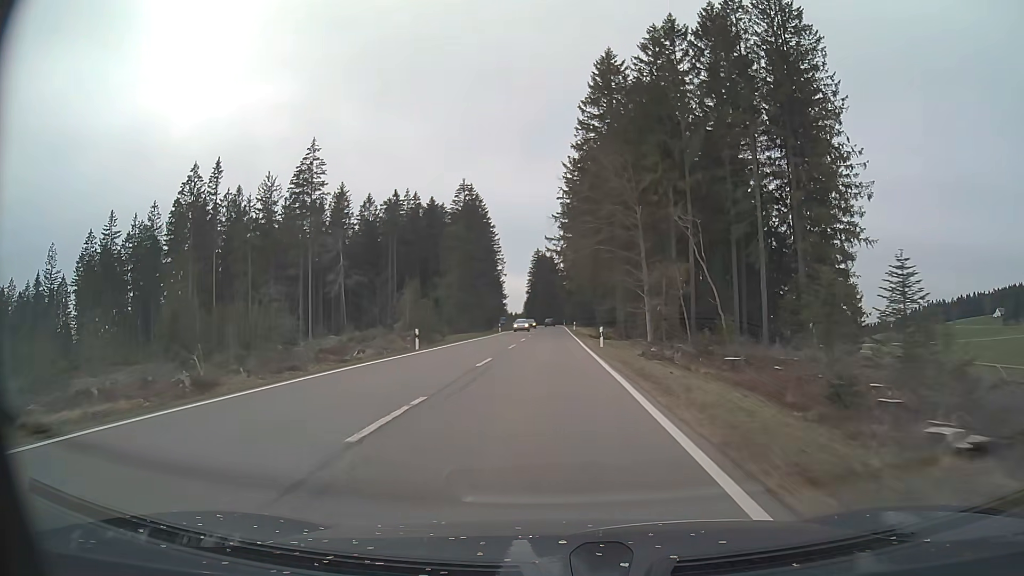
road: primary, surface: asphalt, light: Day
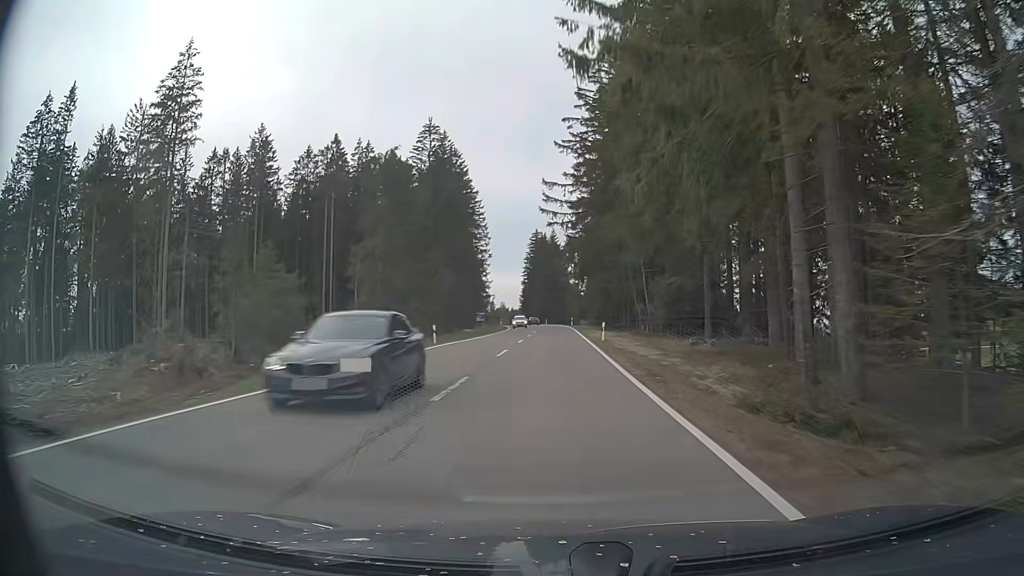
(-0.1, +44.4) m; 0°
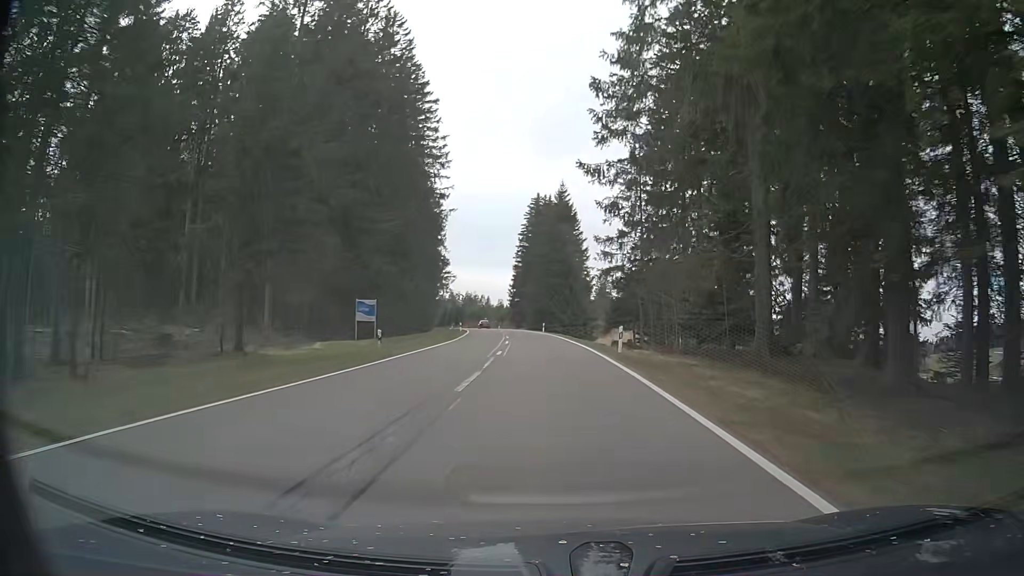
(-0.1, +58.9) m; 0°
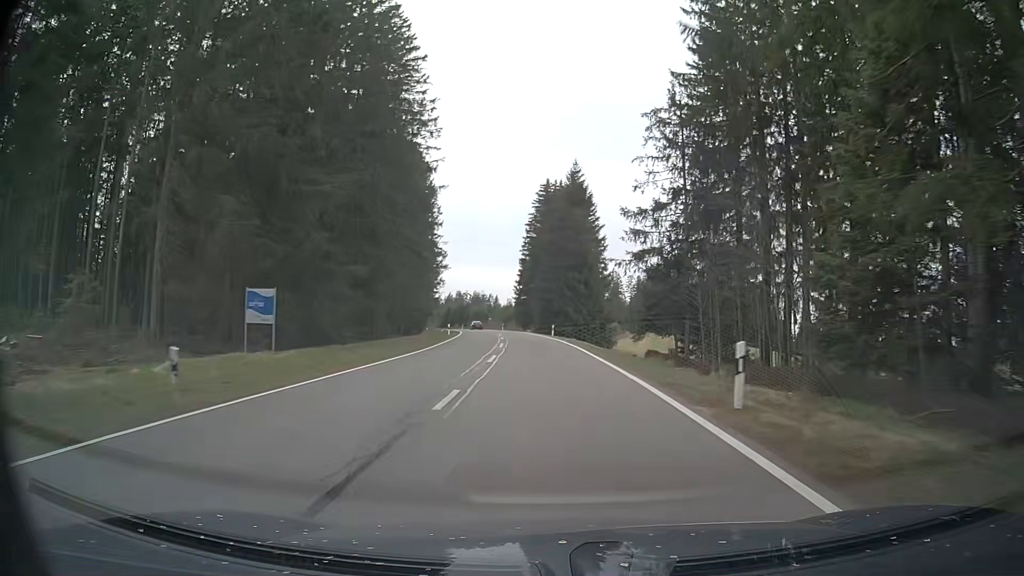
(-0.1, +14.6) m; -1°
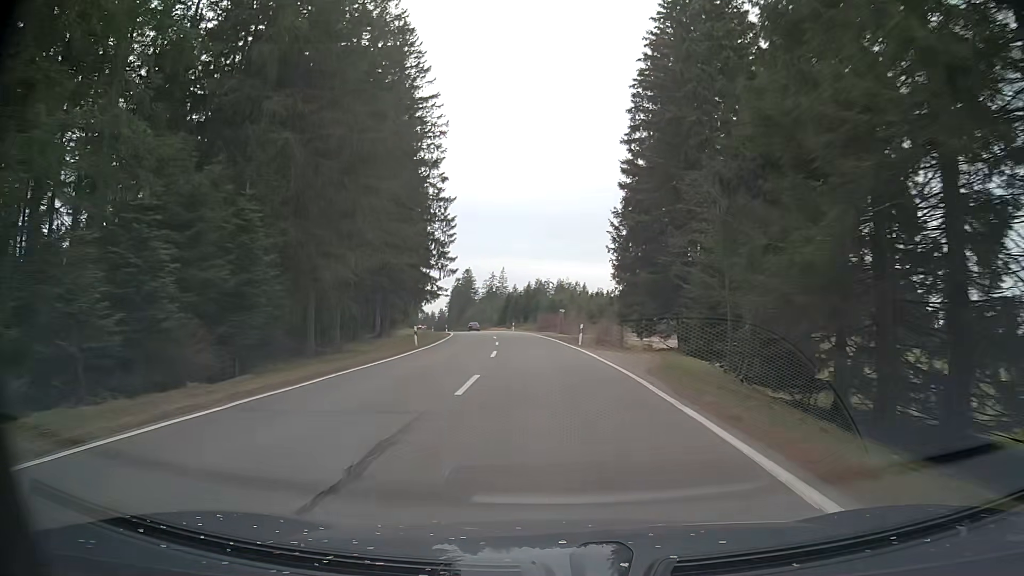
(-4.3, +72.2) m; -8°
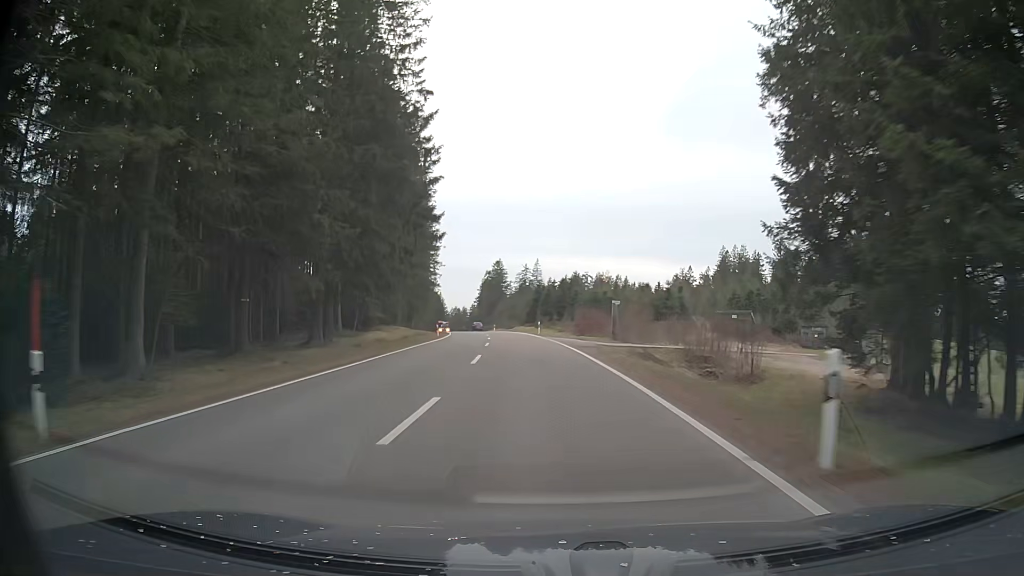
(-0.7, +28.7) m; -3°
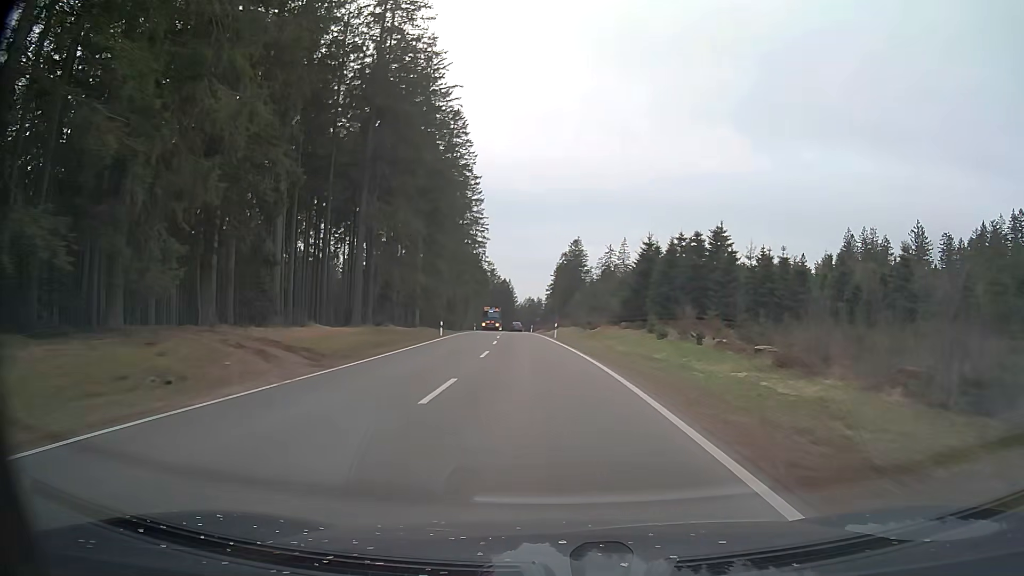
(-3.8, +56.8) m; -7°
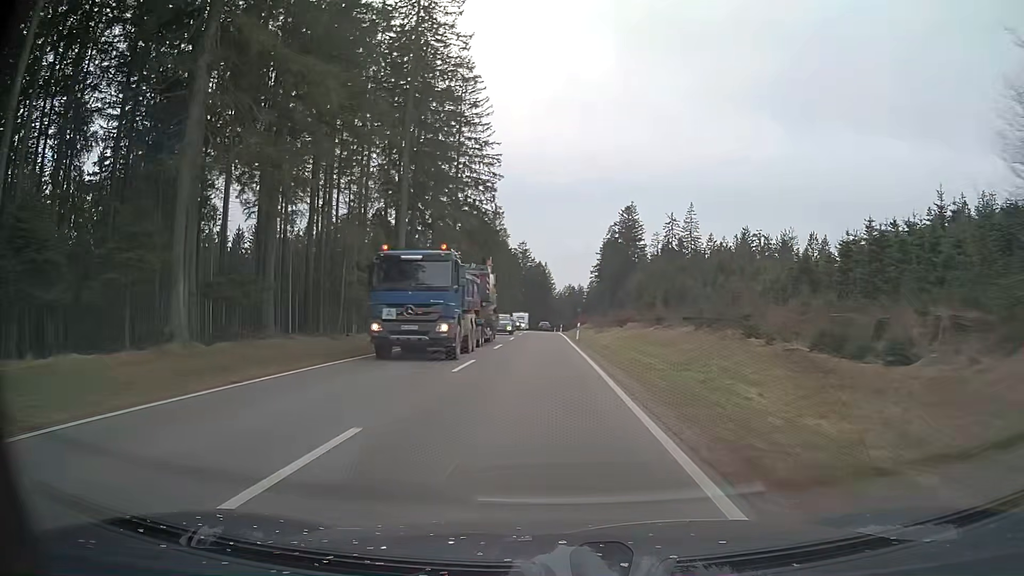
(-2.1, +54.7) m; -4°
(0, +10) (0, +20) (0, +30) (0, +40) (0, +50) (0, +60) (-1, +70) (-1, +80) (-1, +90) (-1, +100) m
